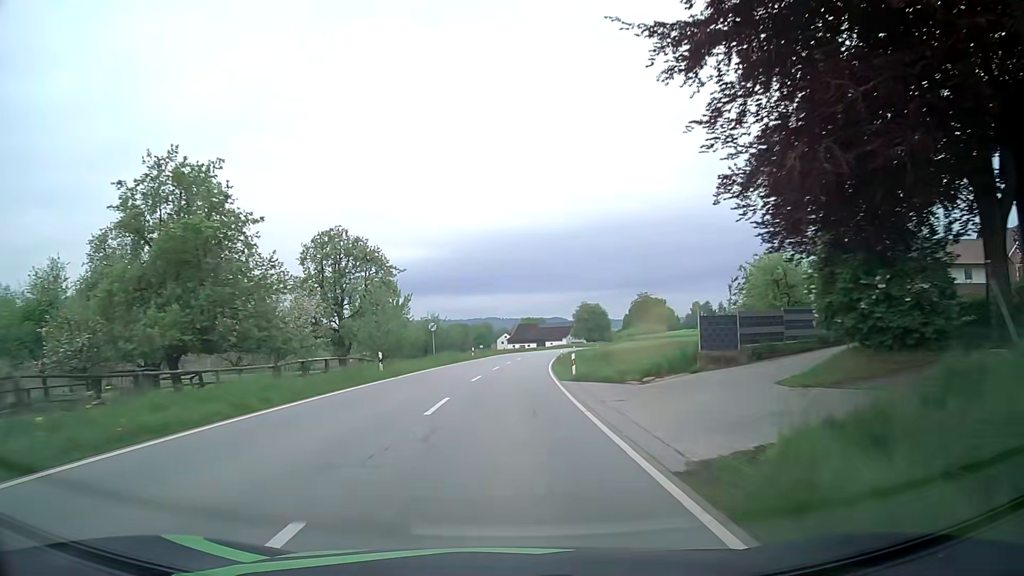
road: secondary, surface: asphalt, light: Day
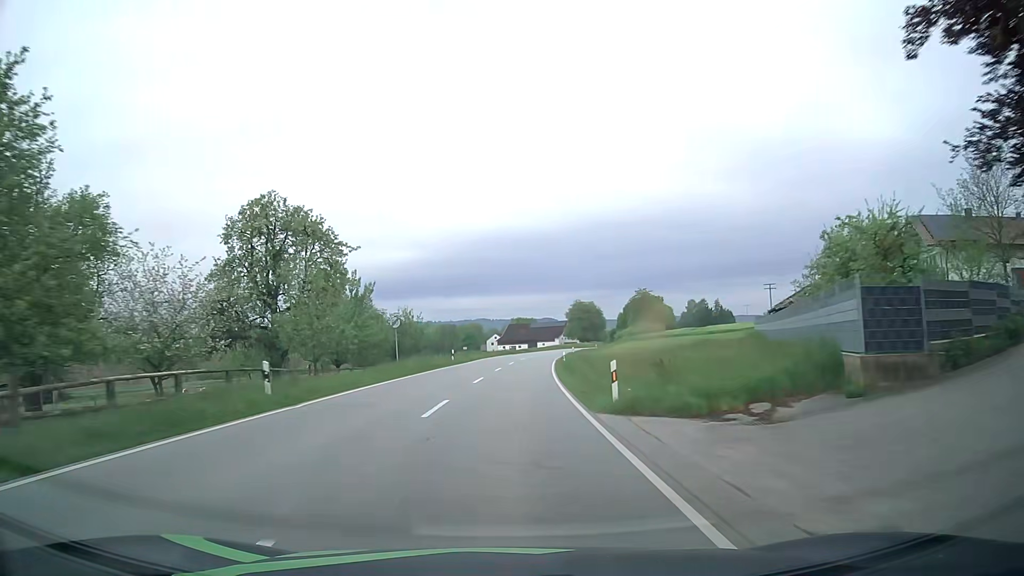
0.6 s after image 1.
(+0.1, +12.3) m; +1°
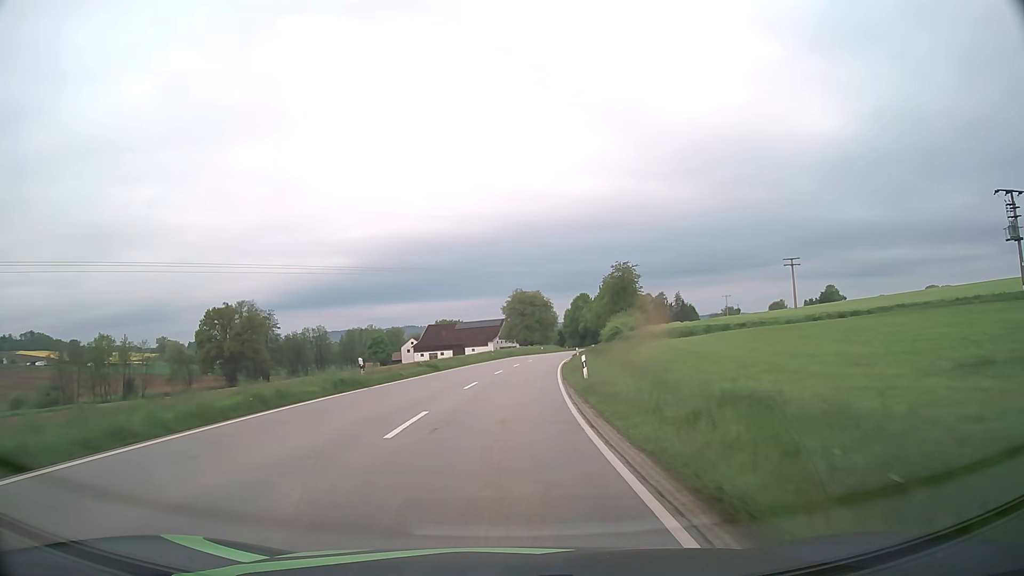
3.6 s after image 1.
(+3.1, +62.9) m; +6°
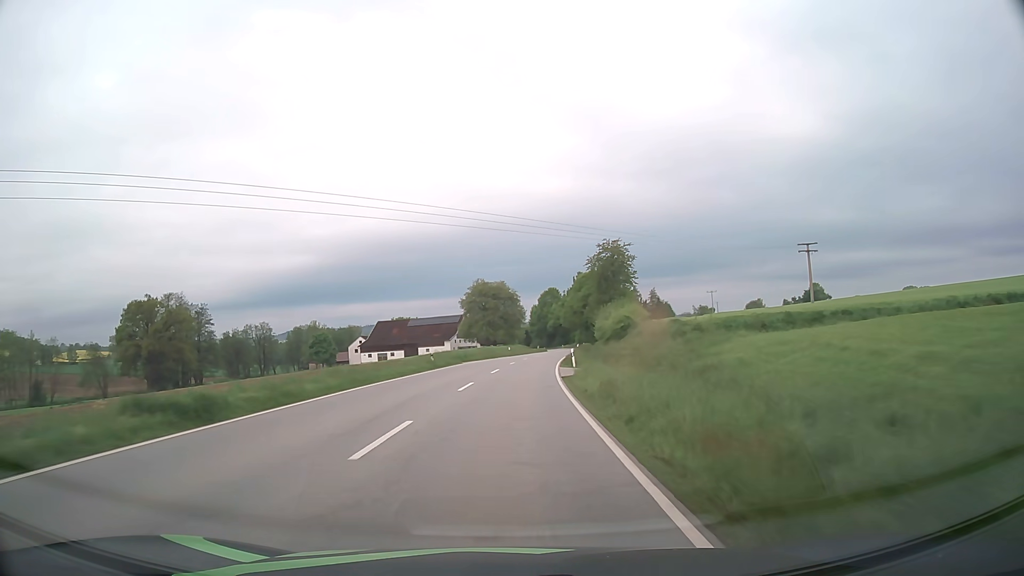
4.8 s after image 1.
(+0.7, +26.1) m; +3°
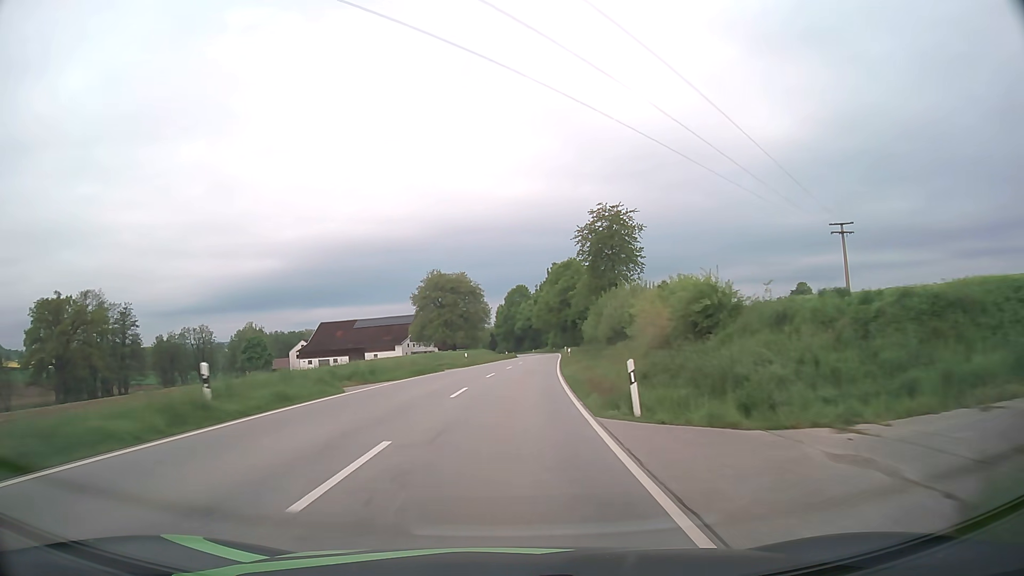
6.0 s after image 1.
(+0.7, +26.6) m; +3°
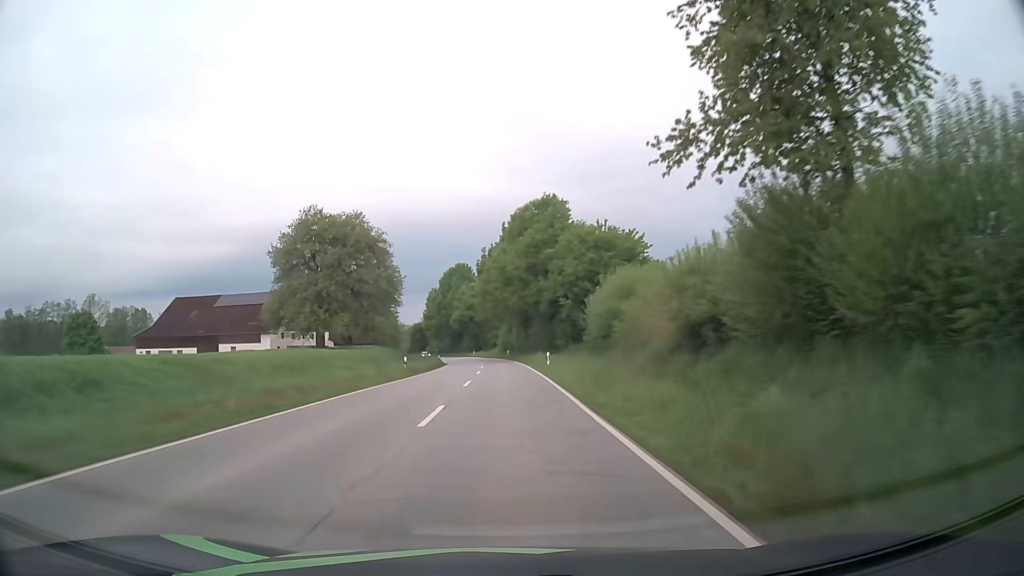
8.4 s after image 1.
(+2.4, +54.2) m; +5°
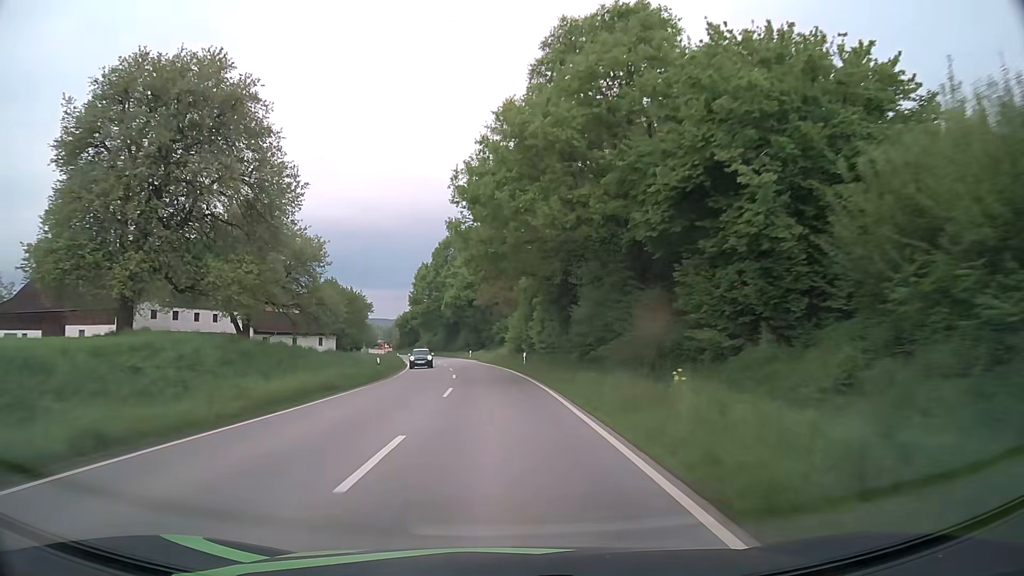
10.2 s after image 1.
(0.0, +41.4) m; -1°
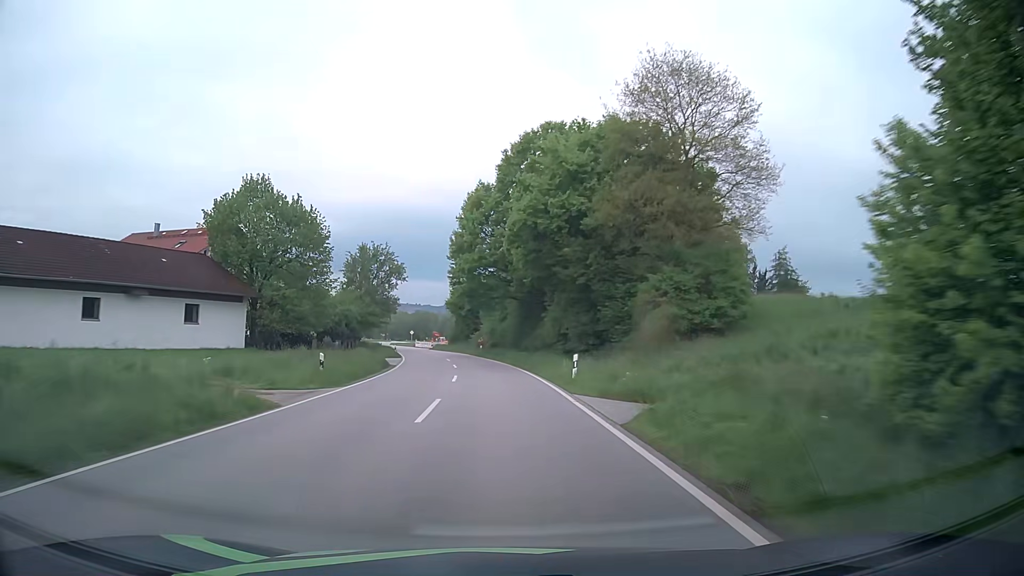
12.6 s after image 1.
(-3.3, +55.1) m; -7°
(0, +10) (-1, +20) (-1, +30) (-2, +40) (-3, +50) (-5, +60) (-7, +70) (-9, +79) (-11, +89) (-13, +99) m
